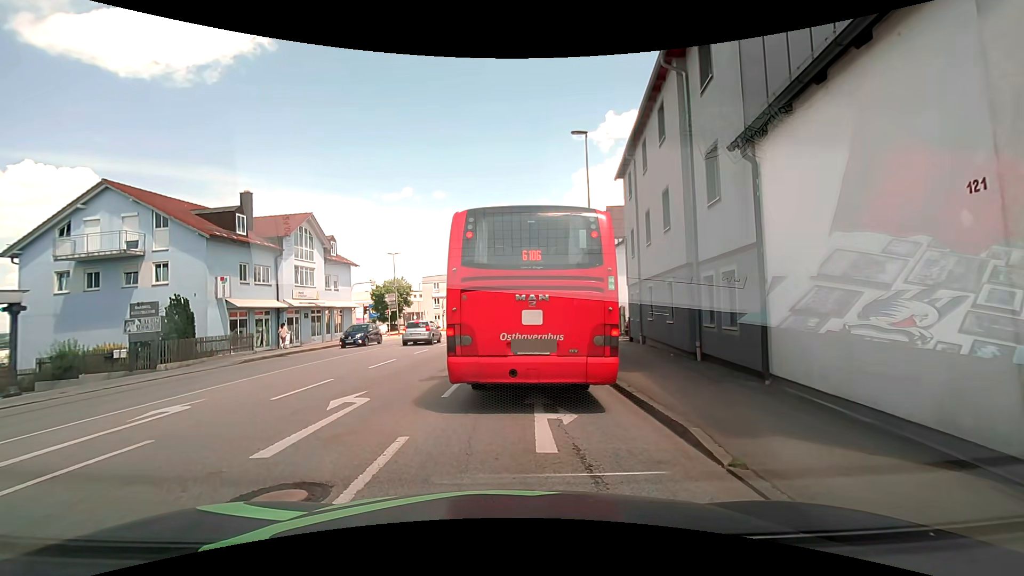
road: tertiary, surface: asphalt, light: Day
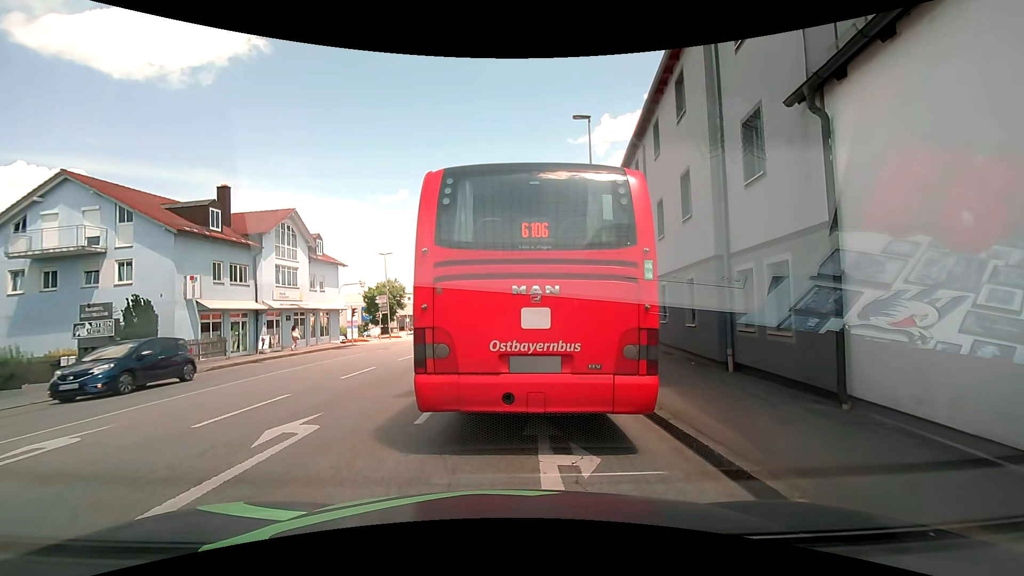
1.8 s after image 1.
(0.0, +2.0) m; 0°
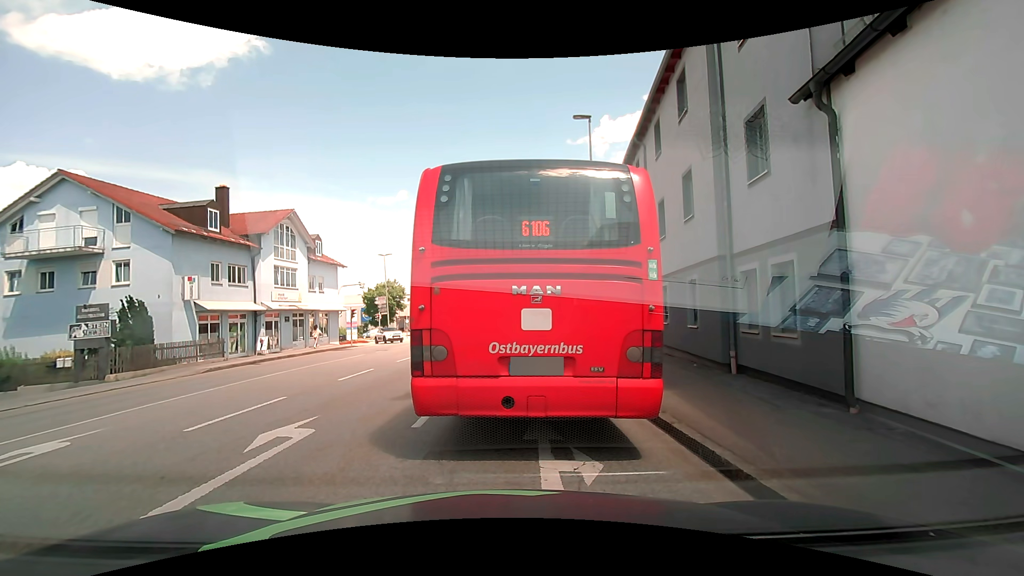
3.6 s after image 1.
(0.0, +0.2) m; 0°
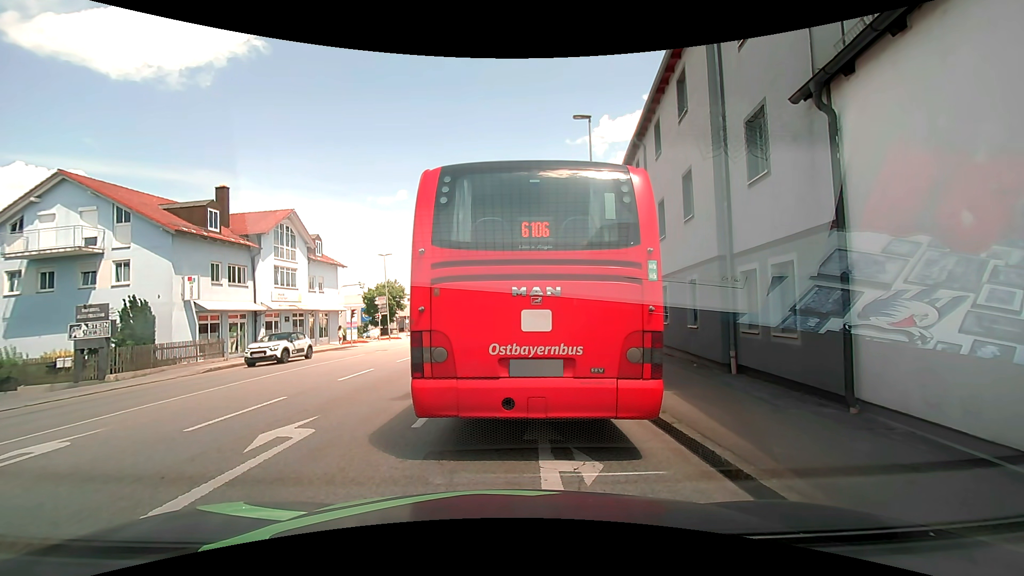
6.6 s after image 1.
(0.0, 0.0) m; 0°
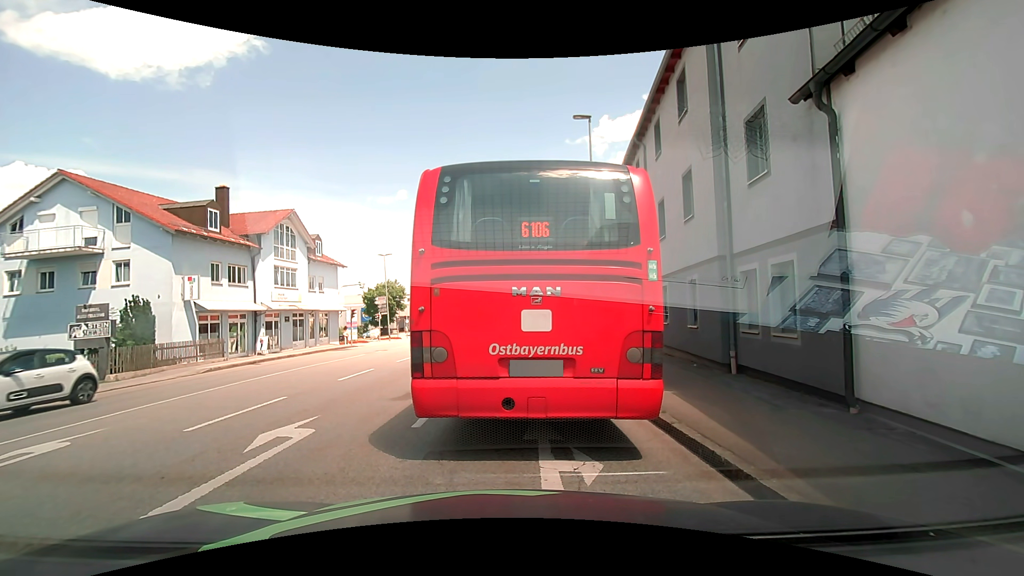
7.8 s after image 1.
(0.0, 0.0) m; 0°
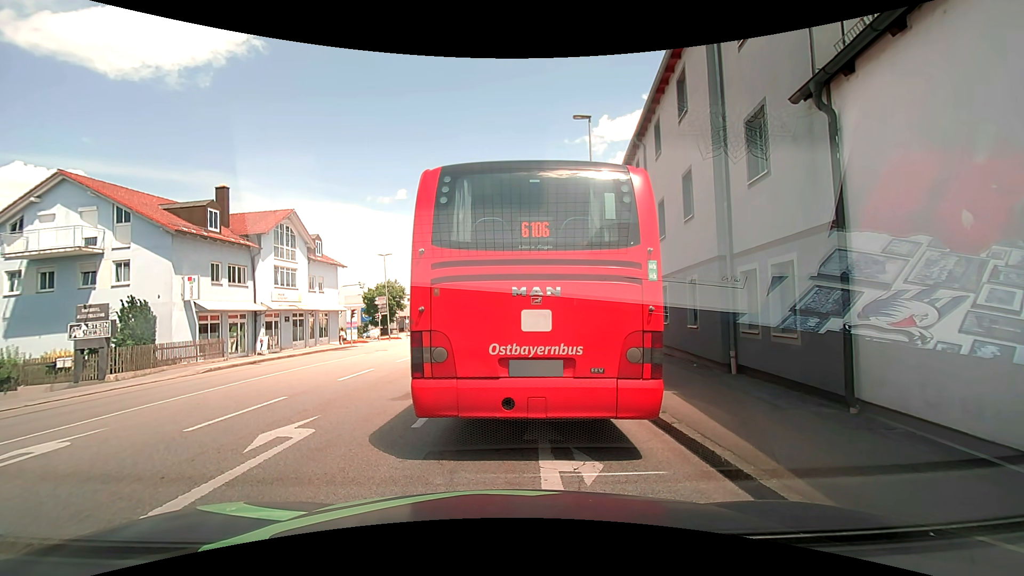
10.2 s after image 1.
(0.0, 0.0) m; 0°
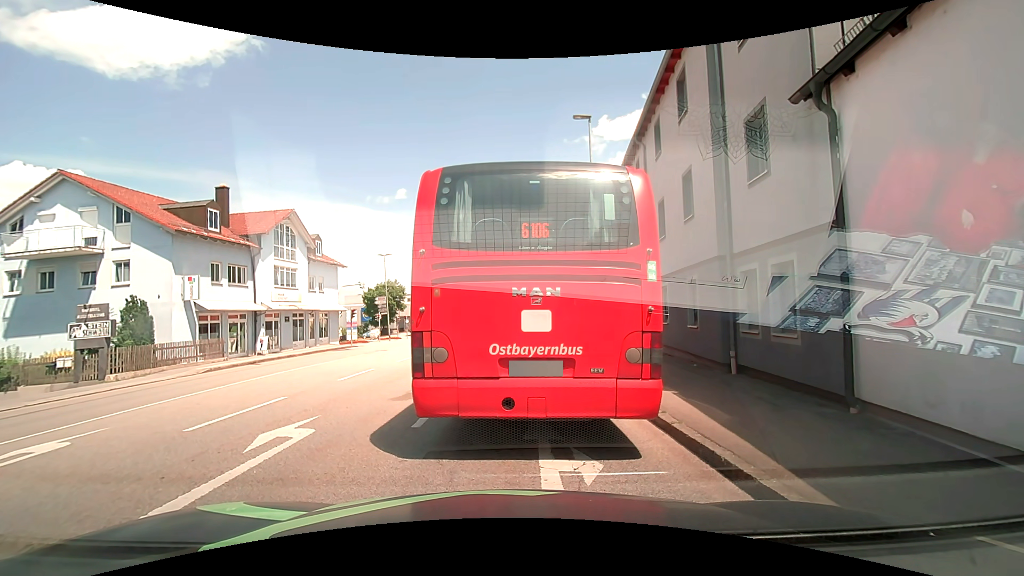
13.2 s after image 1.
(0.0, 0.0) m; 0°
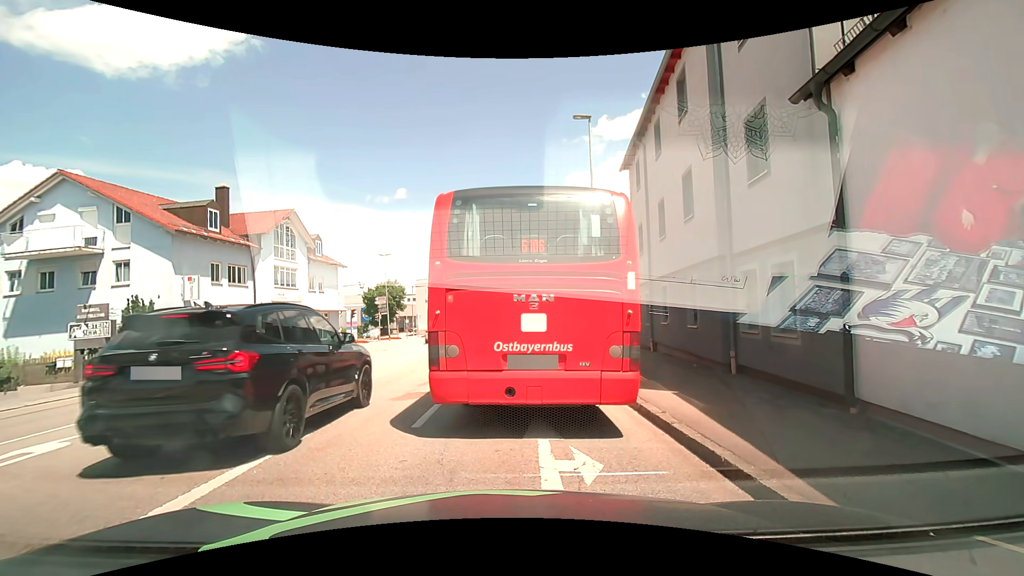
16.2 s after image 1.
(0.0, 0.0) m; 0°
(0, +10) (+1, +20) (+1, +30) (+1, +40) (+2, +50) (+2, +60) (+3, +70) (+4, +80) (+5, +90) (+5, +100) m
